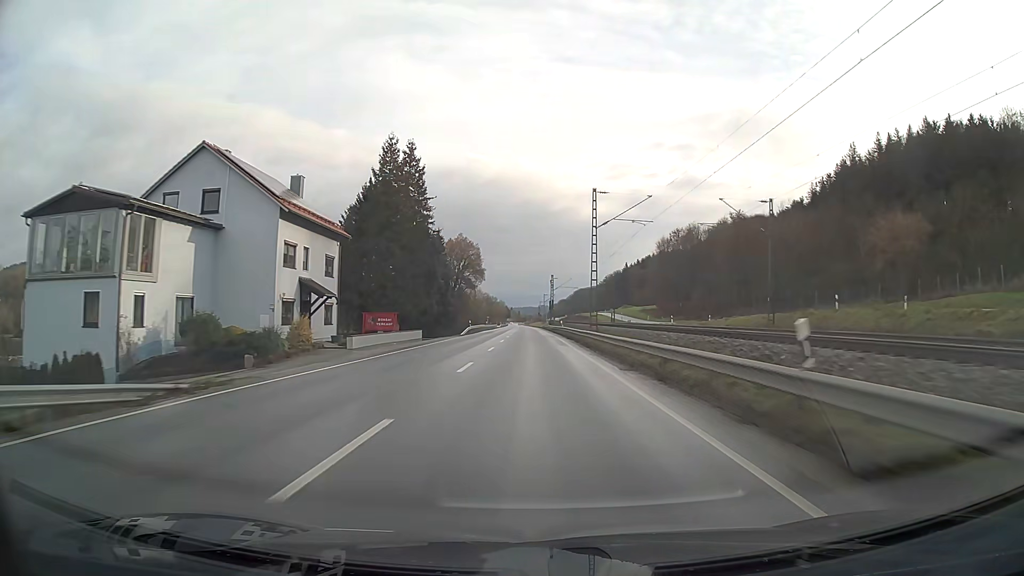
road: primary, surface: asphalt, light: Day
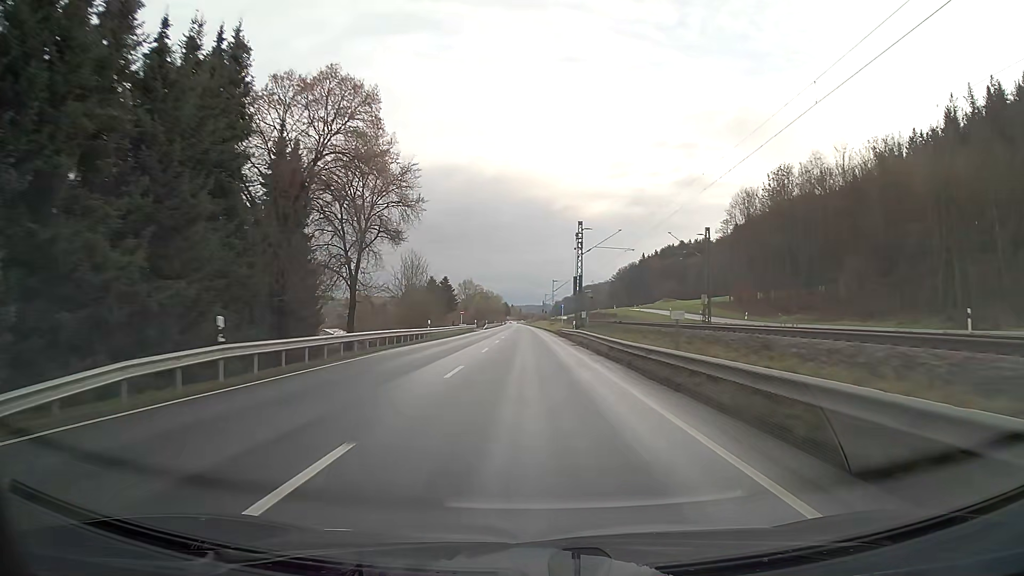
(-0.2, +63.4) m; 0°
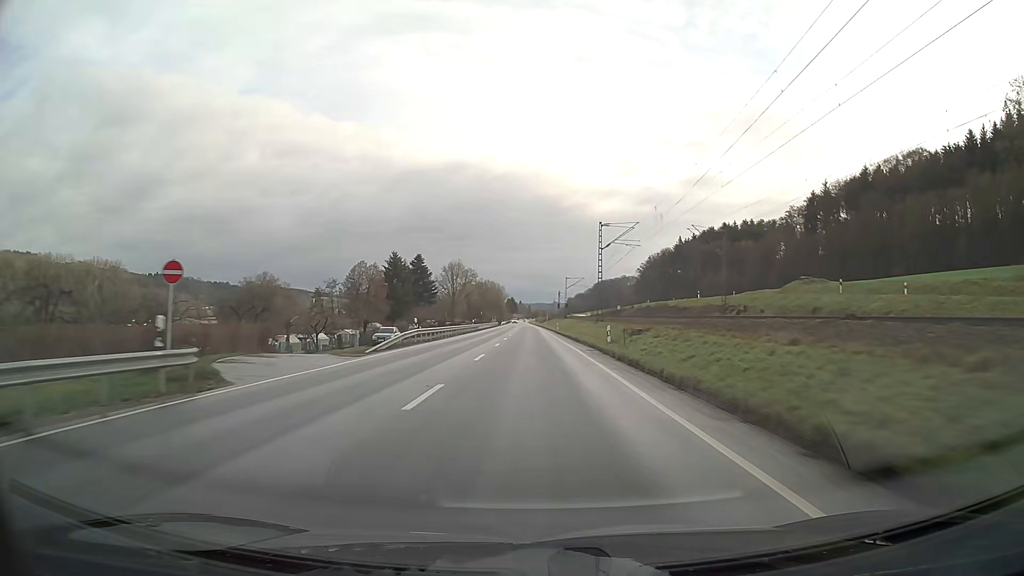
(-0.7, +79.3) m; -1°
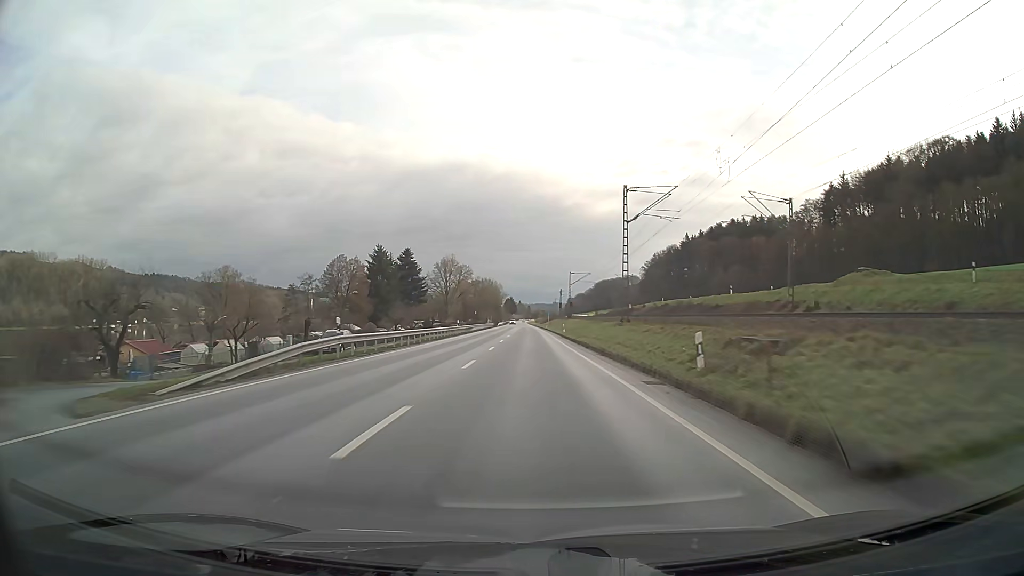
(0.0, +15.8) m; 0°
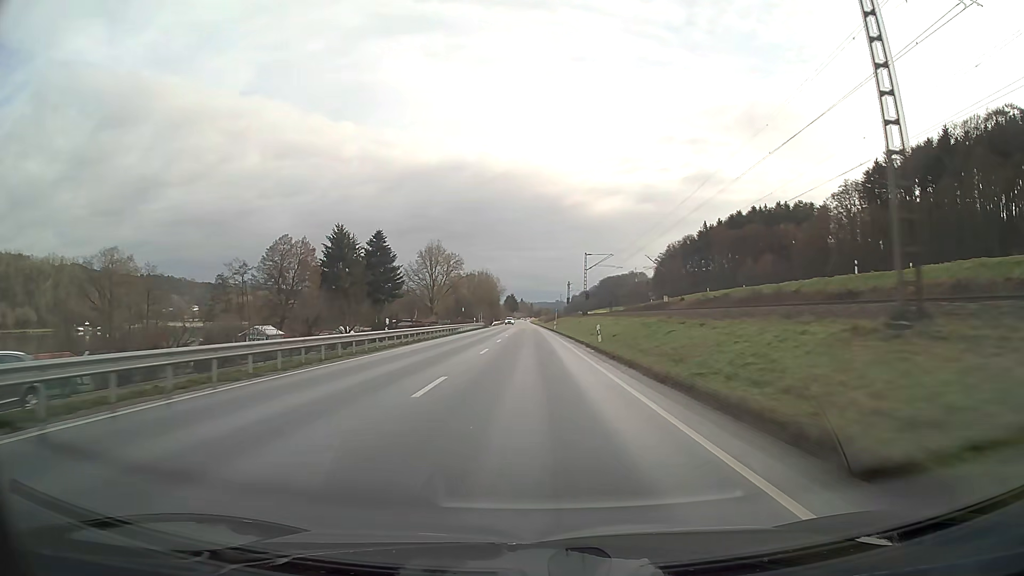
(-0.1, +31.7) m; 0°
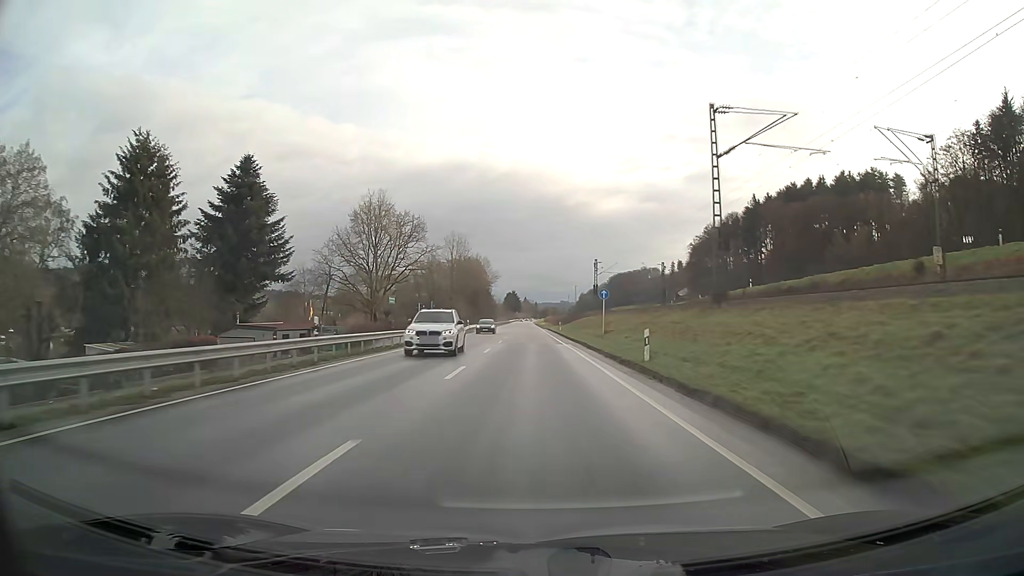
(-0.3, +63.4) m; 0°
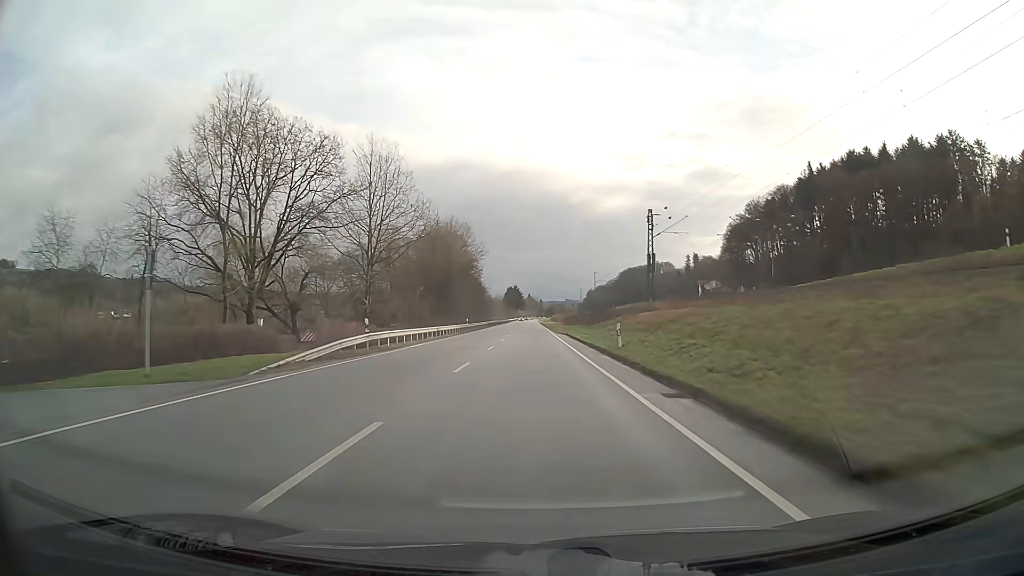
(-0.2, +47.4) m; 0°
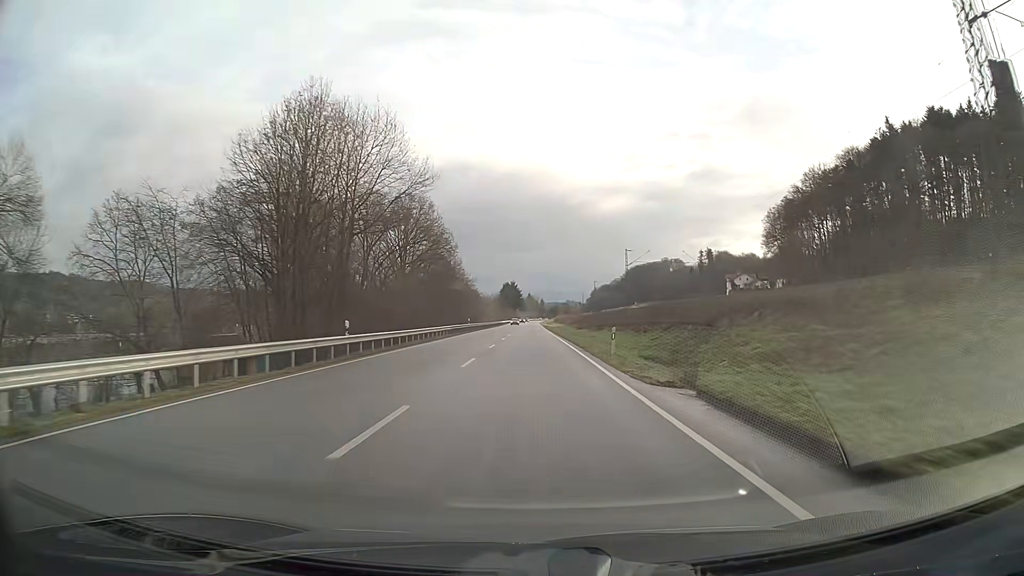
(0.0, +47.4) m; 0°
(0, +10) (0, +20) (0, +30) (0, +40) (0, +50) (0, +60) (0, +70) (0, +80) (0, +90) (0, +100) m
